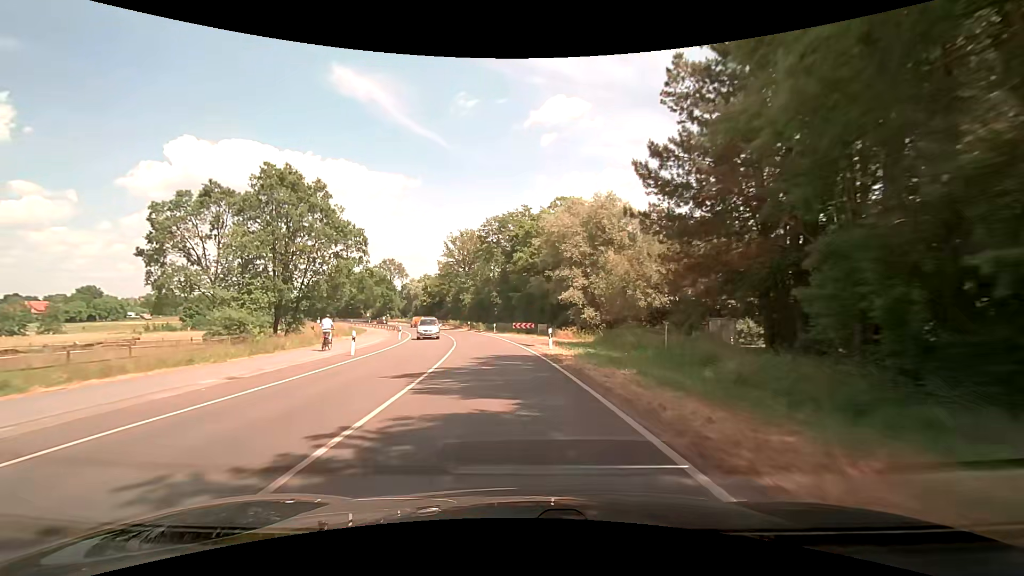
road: secondary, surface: asphalt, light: Day
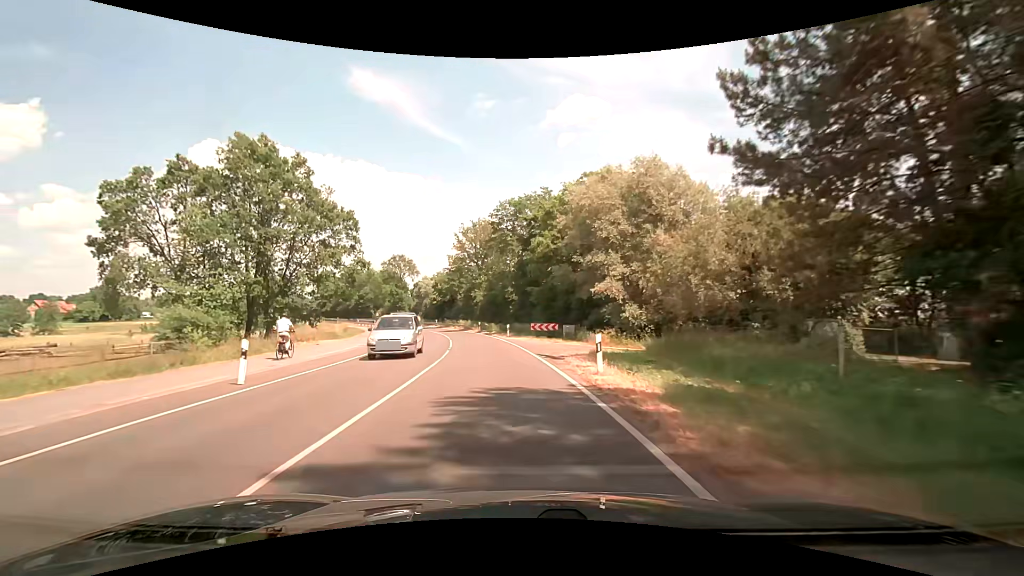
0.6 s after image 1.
(-0.1, +10.3) m; -2°
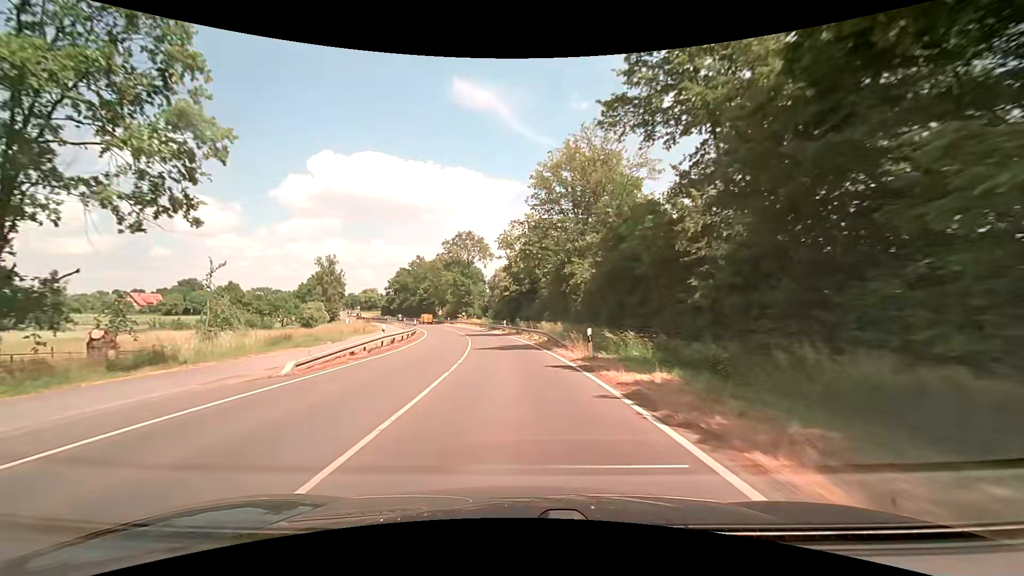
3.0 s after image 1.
(-4.0, +40.0) m; -11°
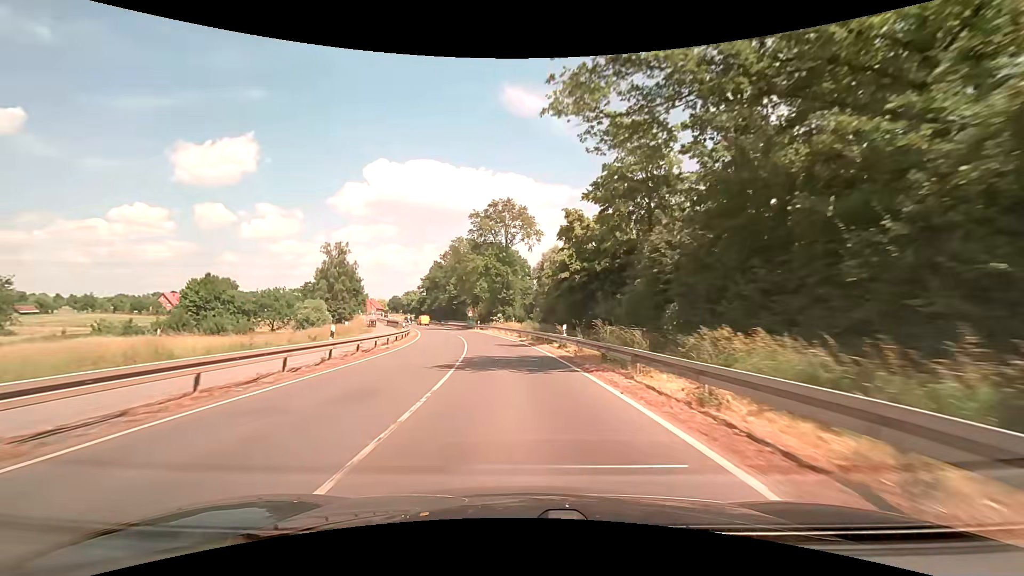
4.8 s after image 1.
(-1.4, +29.5) m; -5°
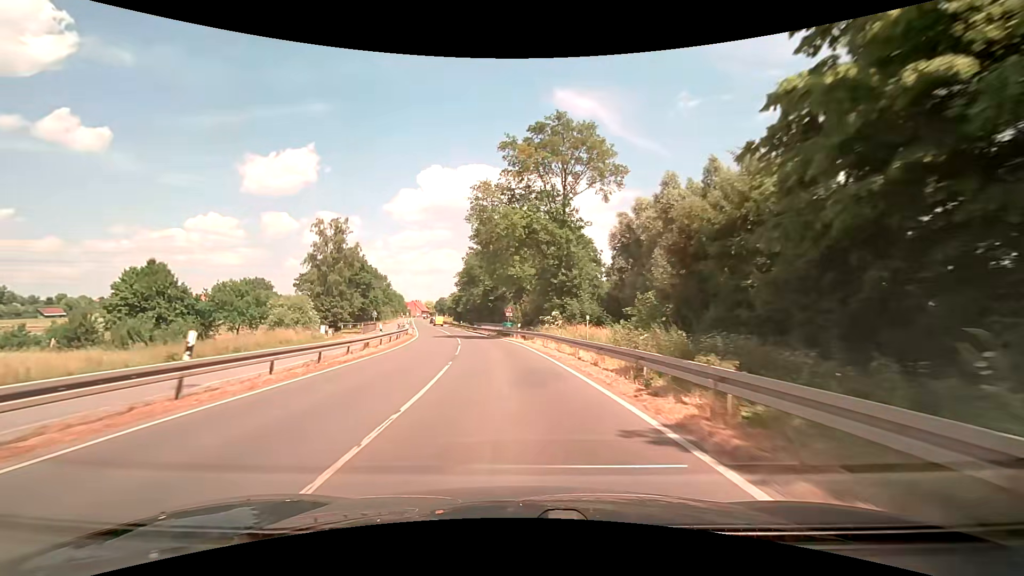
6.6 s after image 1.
(-1.7, +29.0) m; -7°
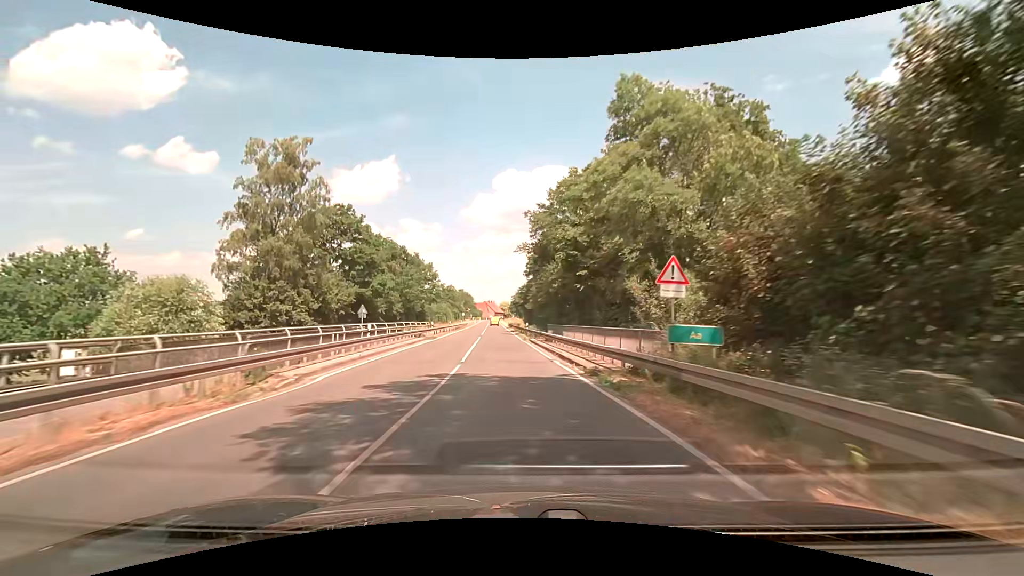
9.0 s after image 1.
(-2.8, +37.9) m; -9°
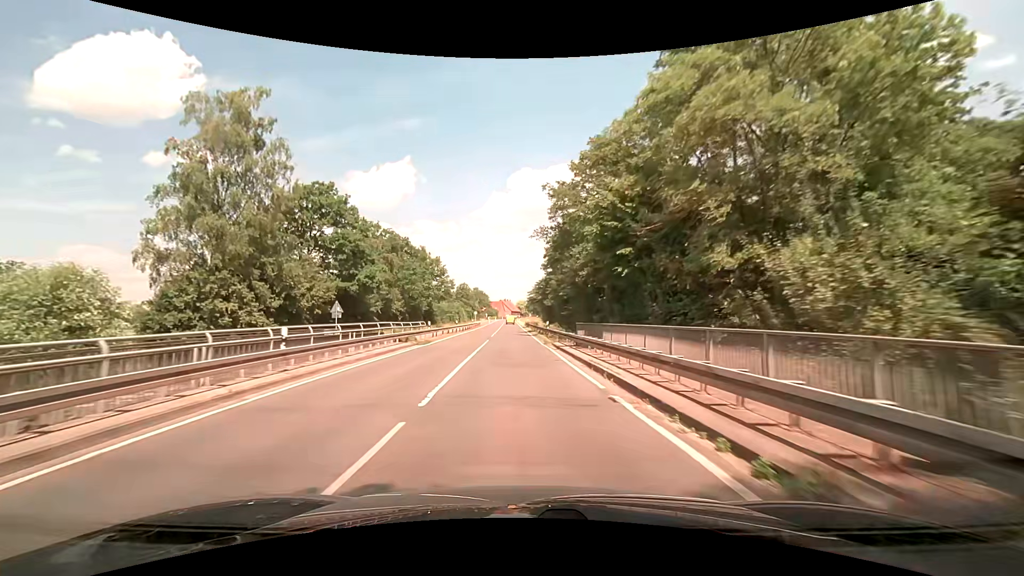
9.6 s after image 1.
(-0.1, +9.5) m; -2°
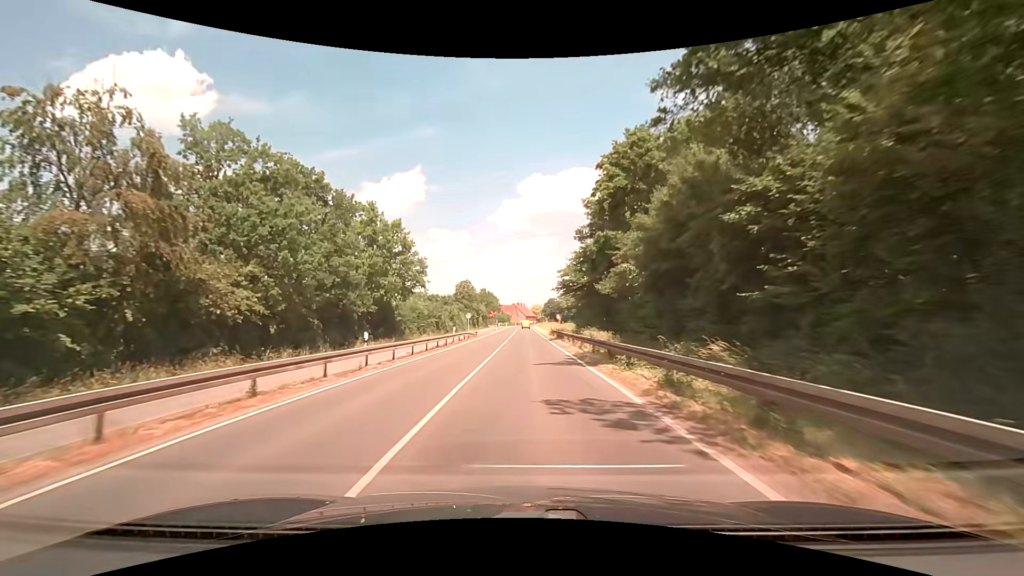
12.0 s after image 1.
(-0.9, +38.3) m; -1°
(0, +10) (0, +20) (0, +30) (0, +40) (0, +50) (0, +60) (0, +70) (0, +80) (0, +90) (0, +100) m
